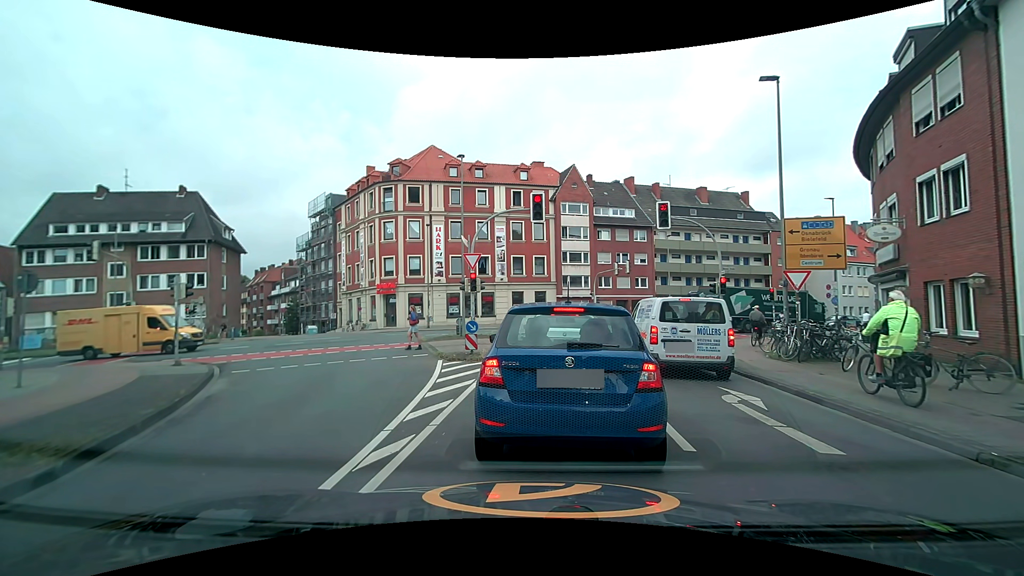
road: tertiary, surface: asphalt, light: Day
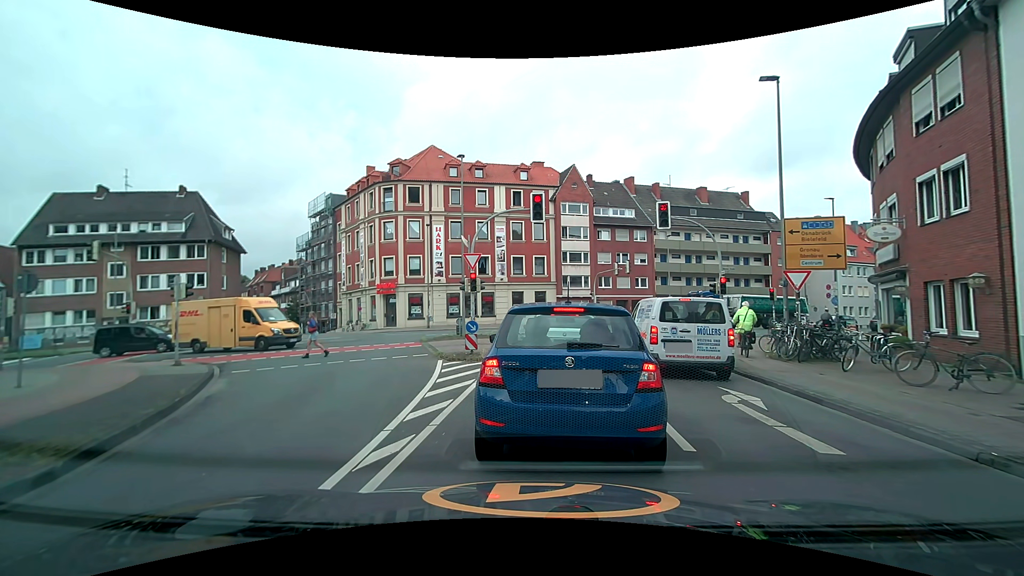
(0.0, 0.0) m; 0°
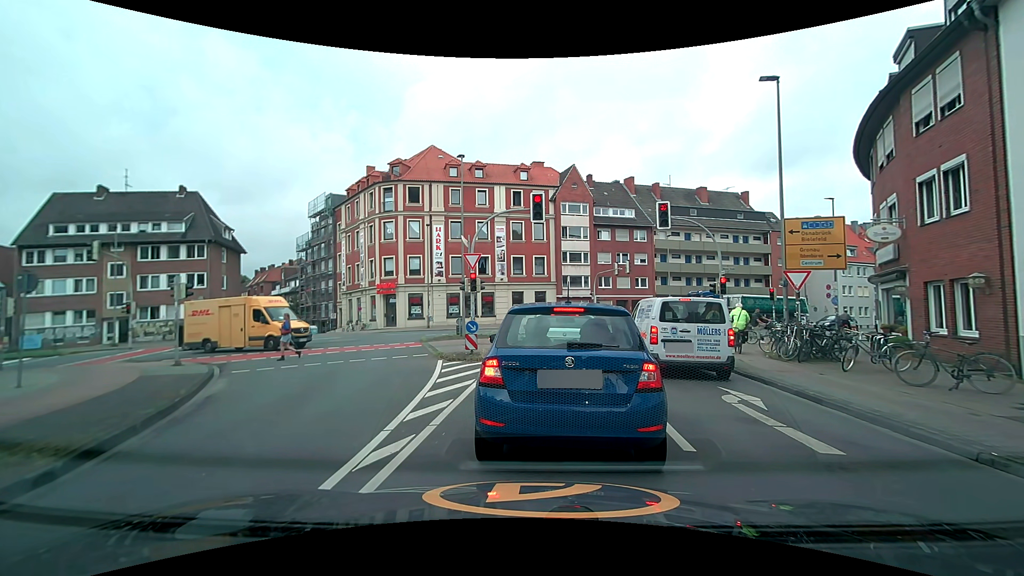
(0.0, 0.0) m; 0°
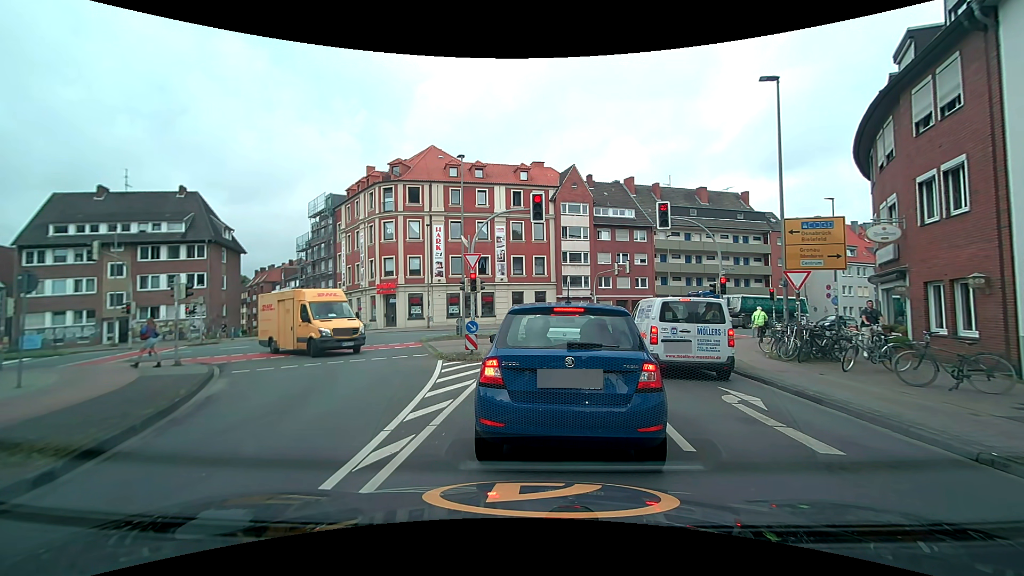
(0.0, 0.0) m; 0°
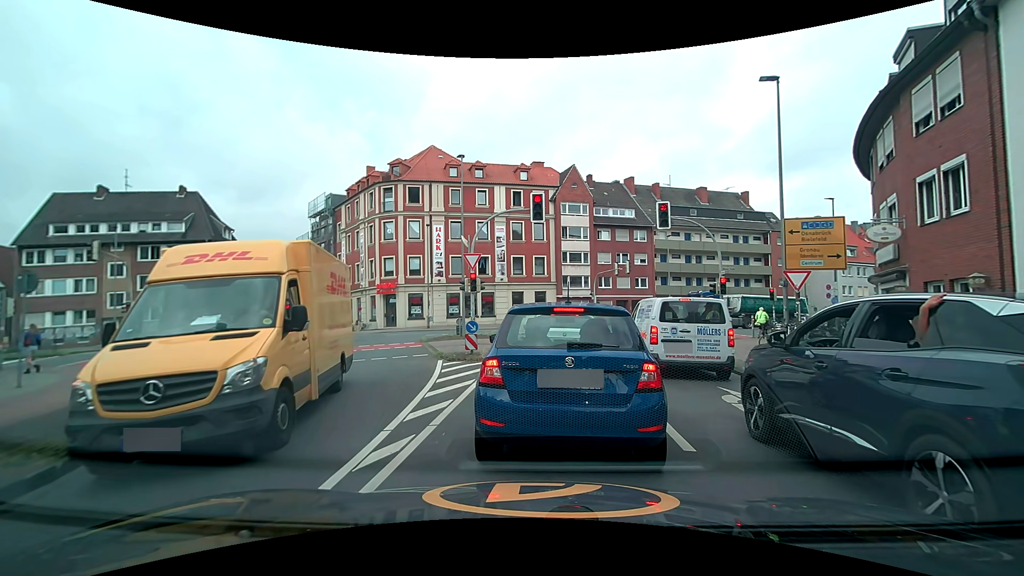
(0.0, 0.0) m; 0°
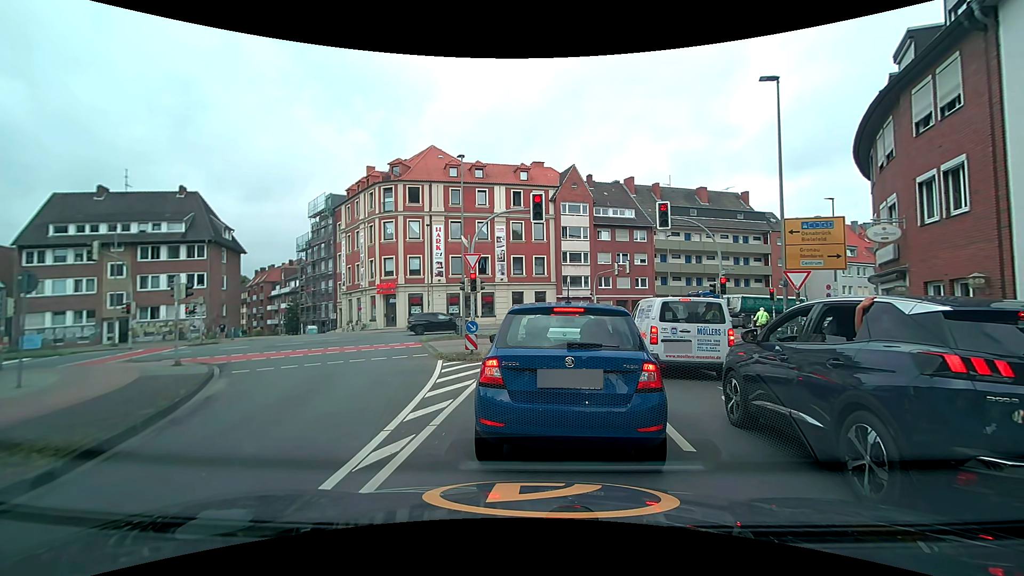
(0.0, 0.0) m; 0°
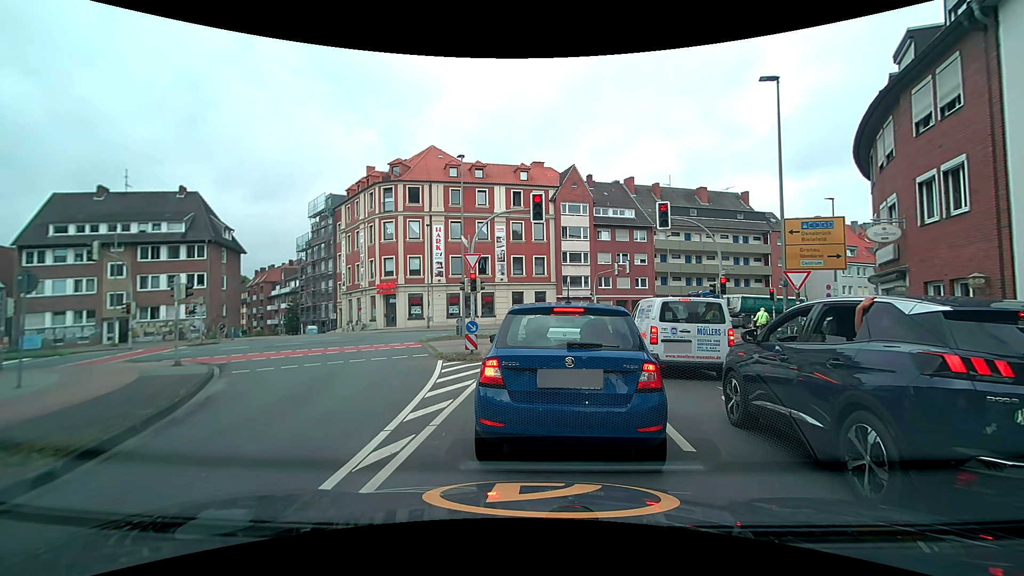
(0.0, 0.0) m; 0°
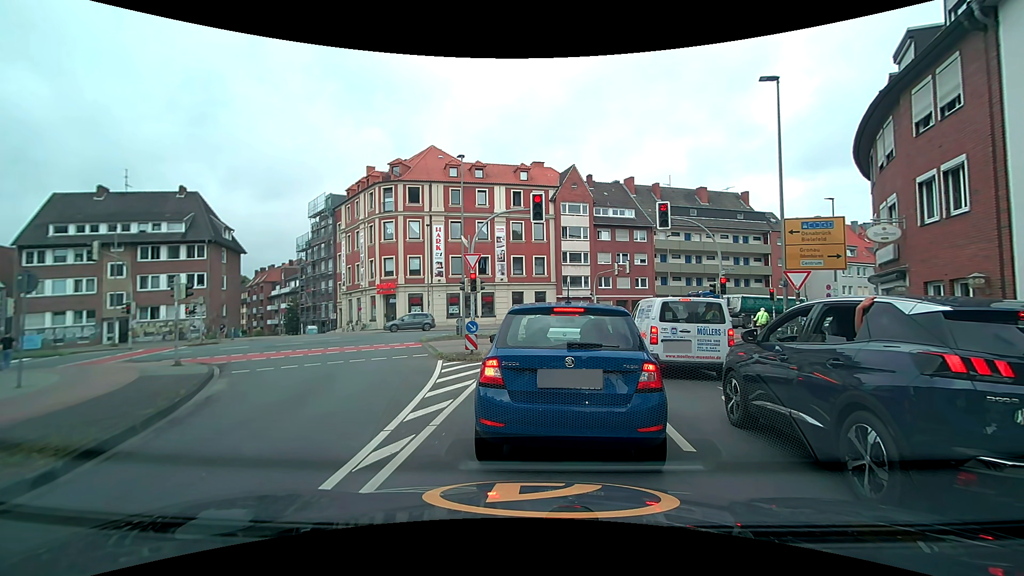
(0.0, 0.0) m; 0°
